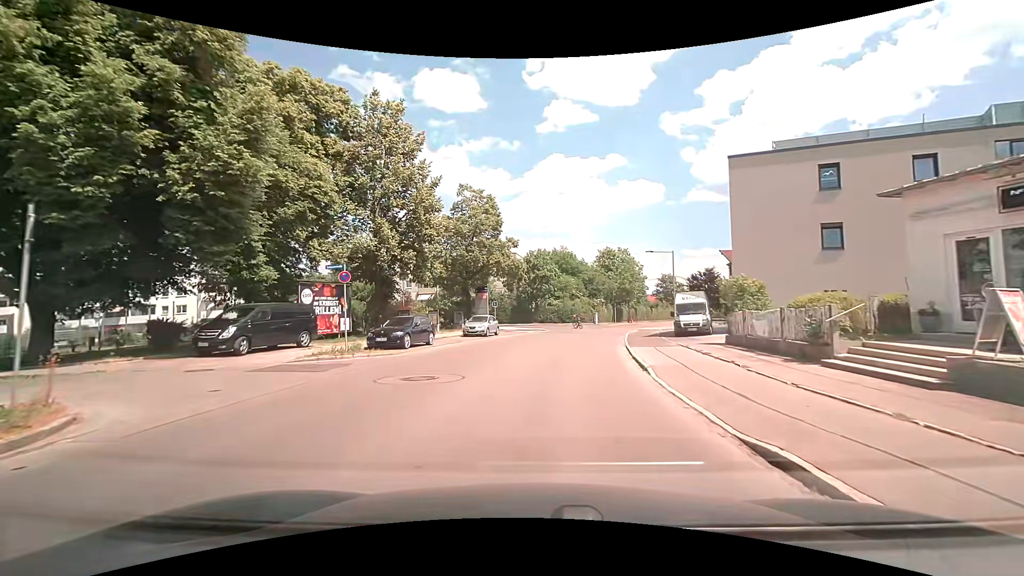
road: tertiary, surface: asphalt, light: Day
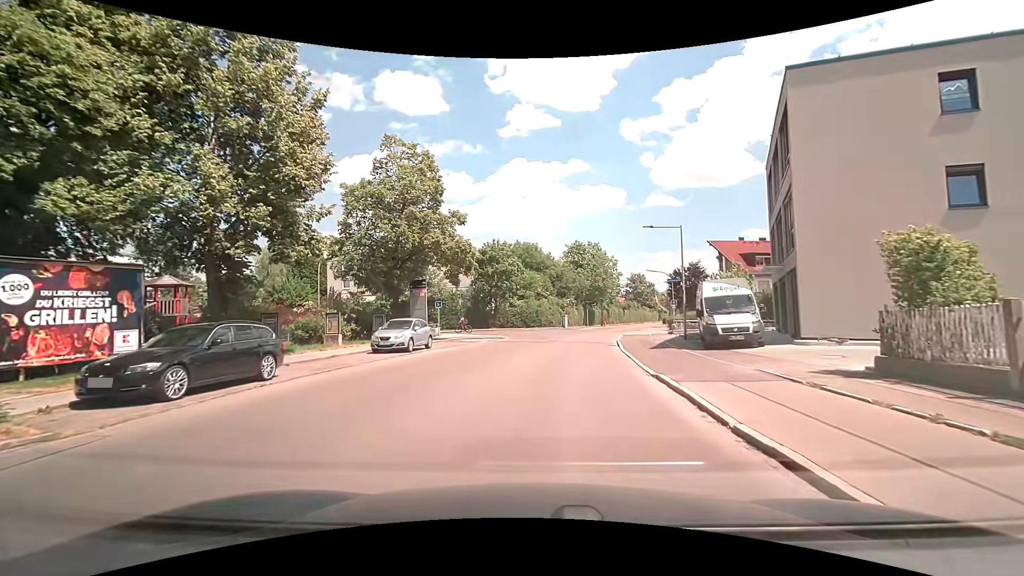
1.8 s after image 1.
(+0.4, +11.8) m; +3°
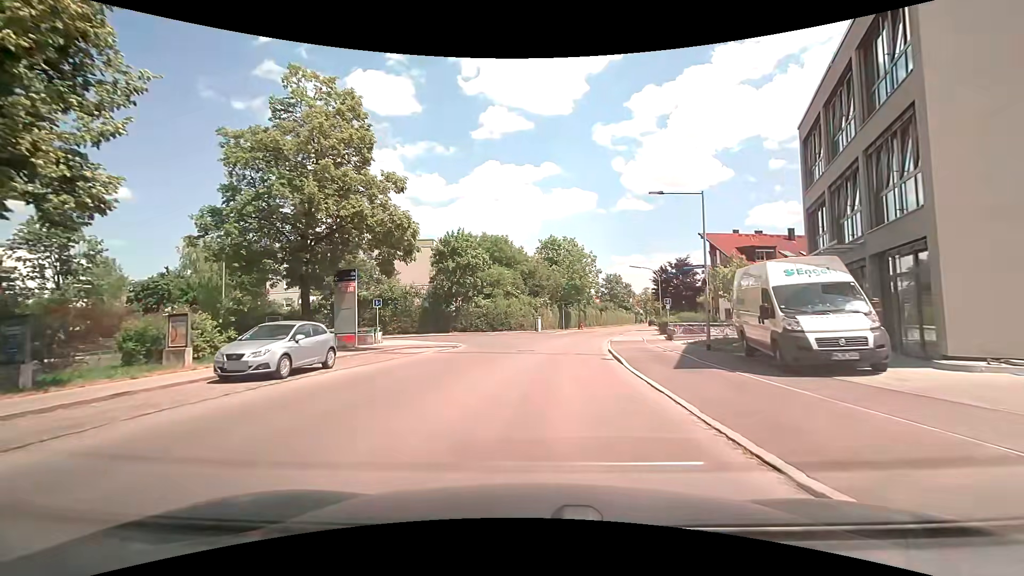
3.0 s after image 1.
(+0.3, +8.3) m; +4°
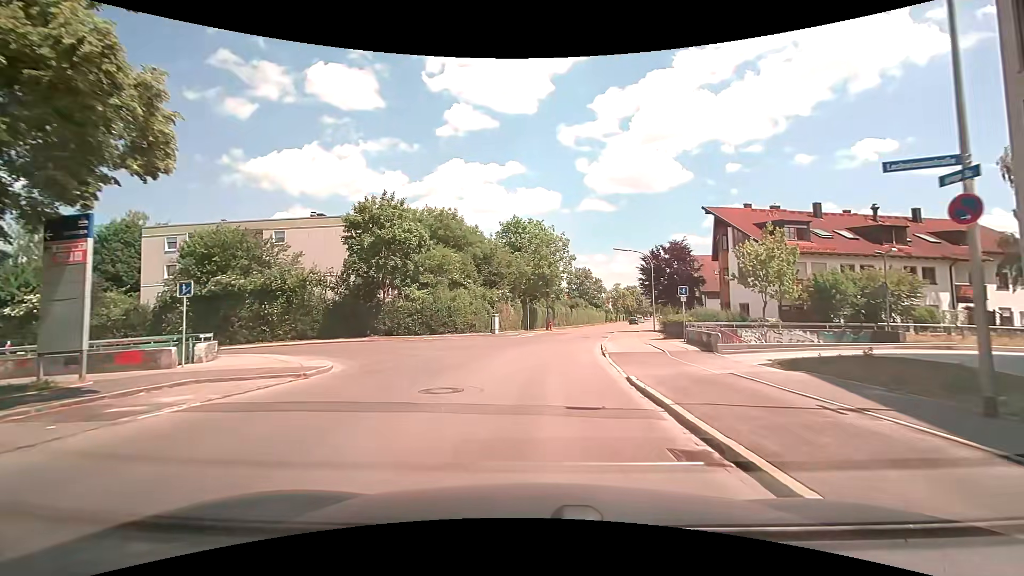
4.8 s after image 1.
(+0.5, +13.5) m; +5°
(0, +10) (+1, +20) (+2, +30) (+3, +40) (+5, +50) (+7, +59) (+9, +69) (+12, +79) (+14, +89) (+16, +98) m
